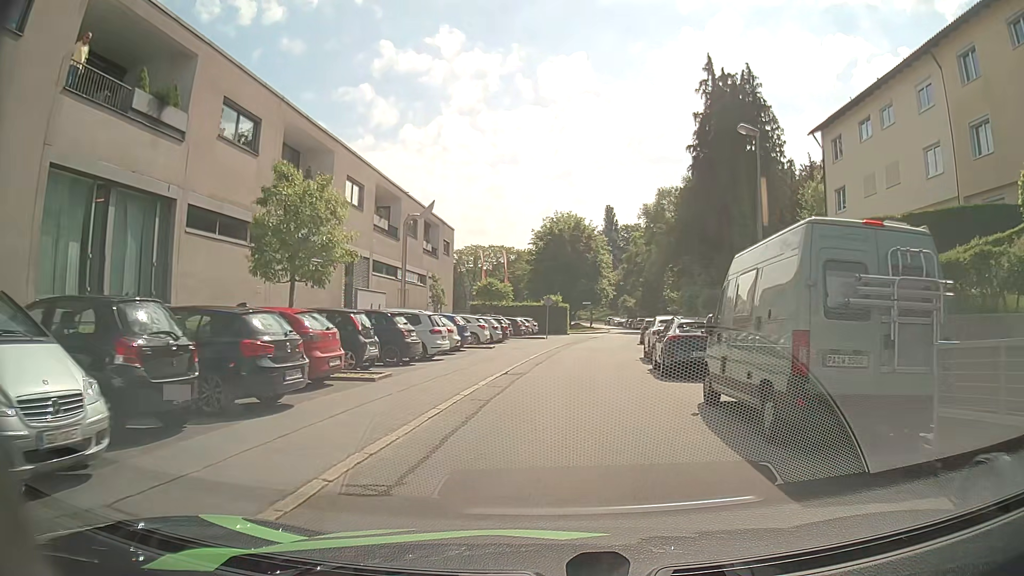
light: Day
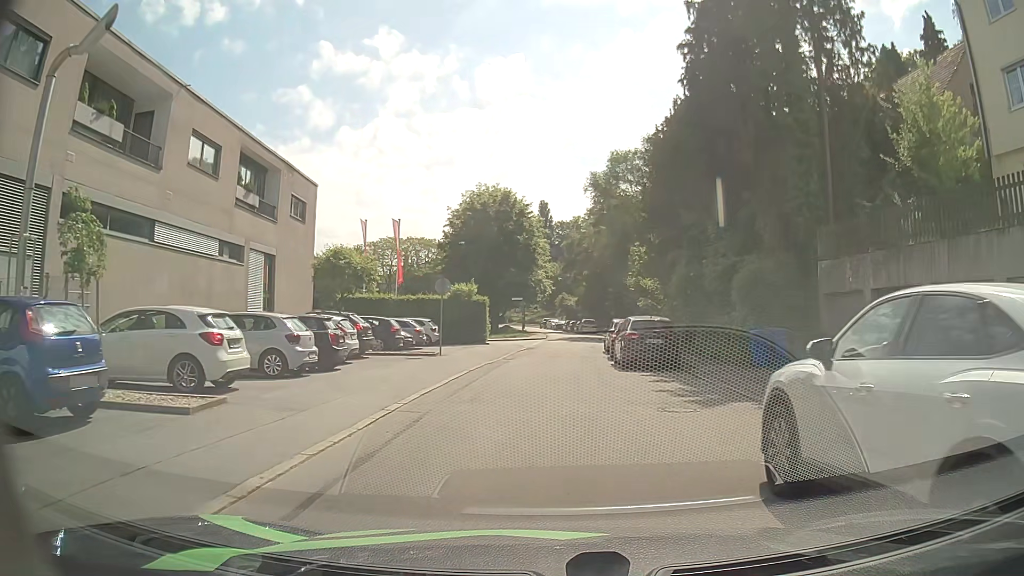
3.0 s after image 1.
(+1.2, +20.6) m; +6°
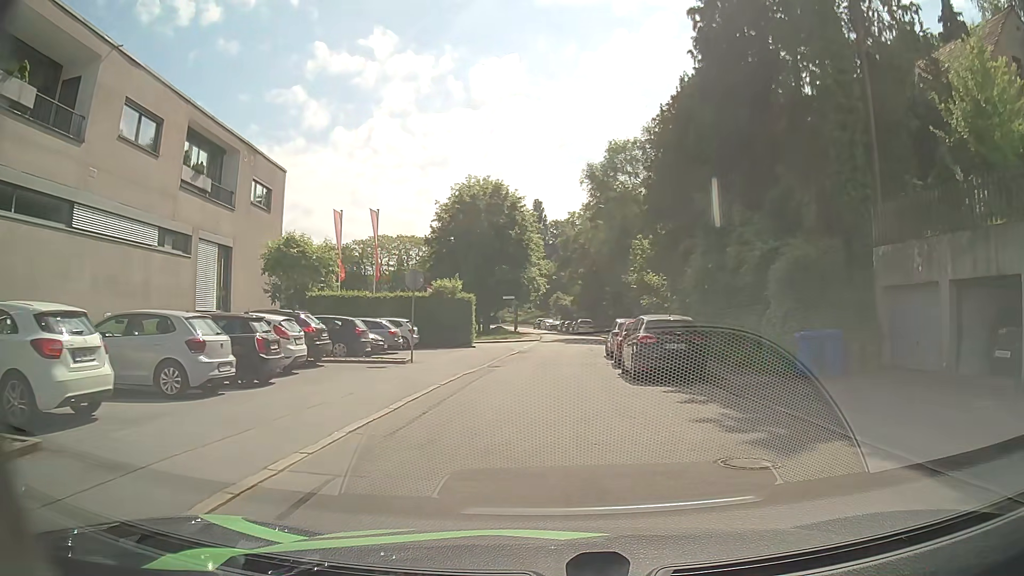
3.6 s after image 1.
(0.0, +4.1) m; +1°
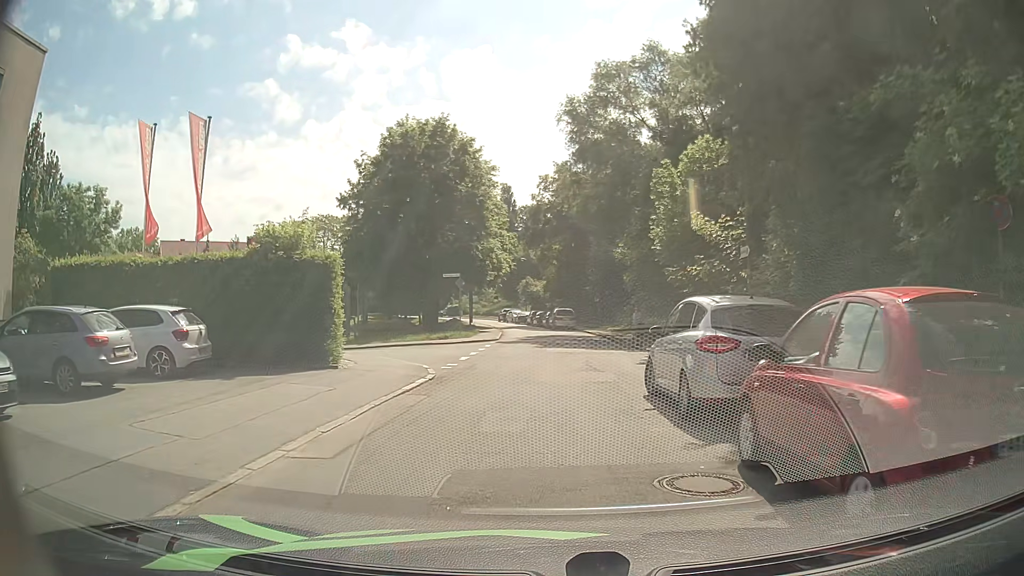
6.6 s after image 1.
(+0.2, +18.3) m; +2°
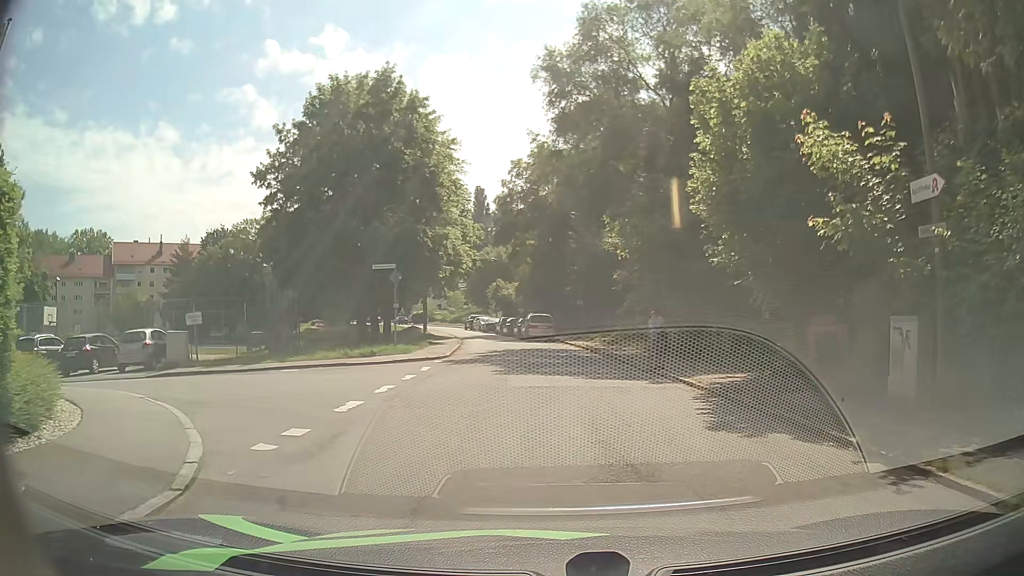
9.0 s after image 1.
(+0.2, +10.2) m; +4°
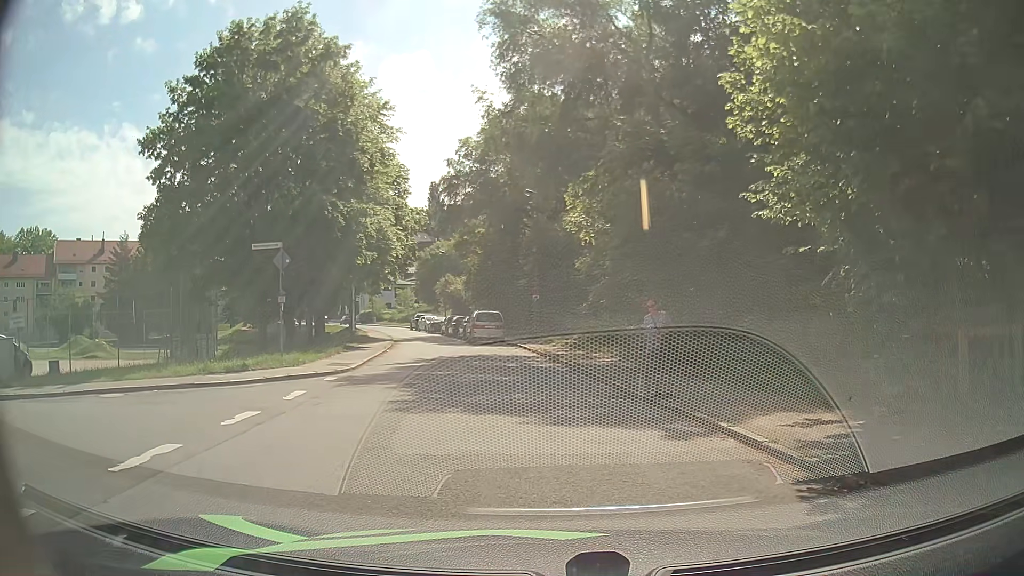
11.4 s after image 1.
(+0.1, +7.2) m; +2°
